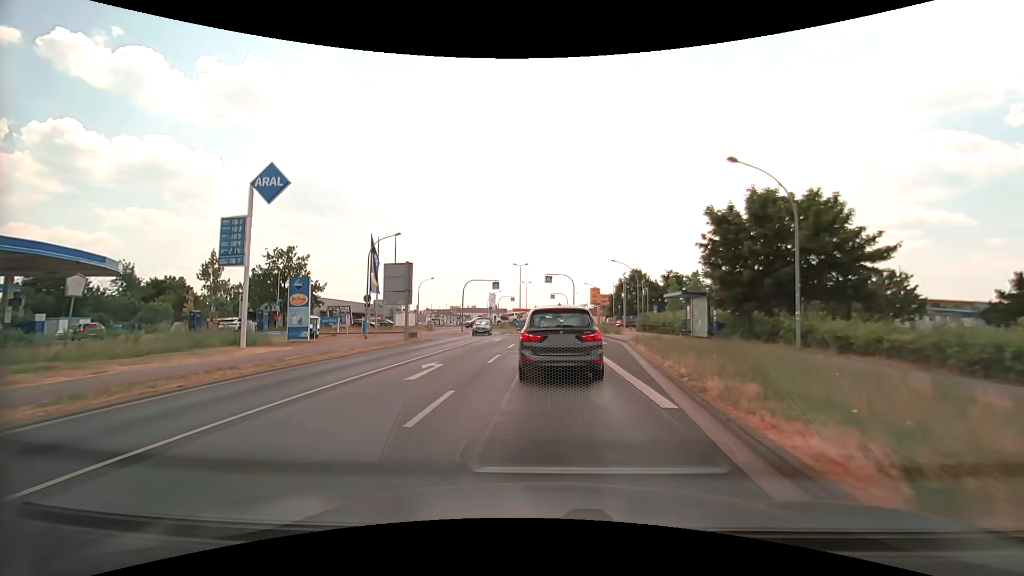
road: tertiary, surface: asphalt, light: Day
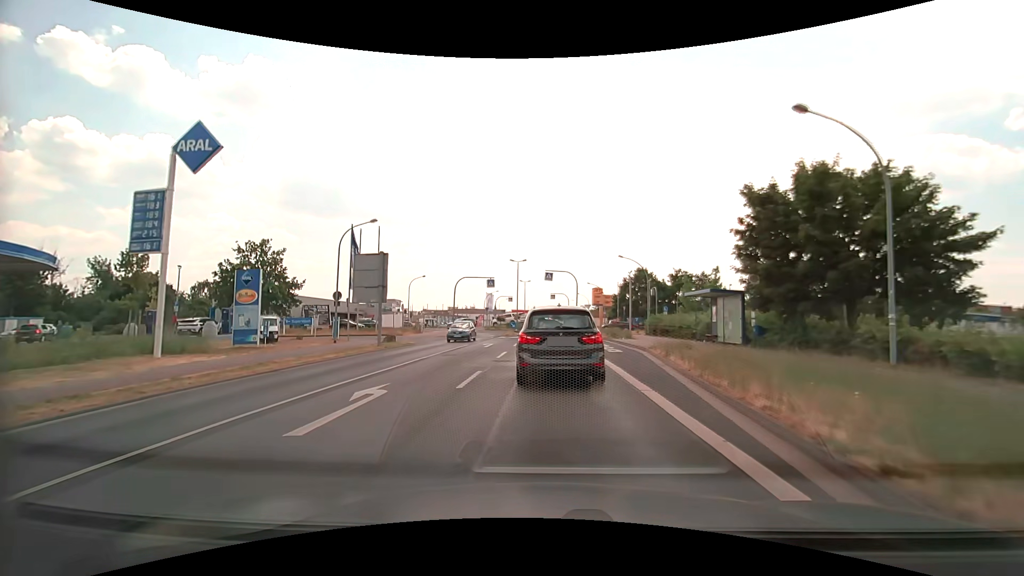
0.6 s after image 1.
(0.0, +5.2) m; 0°
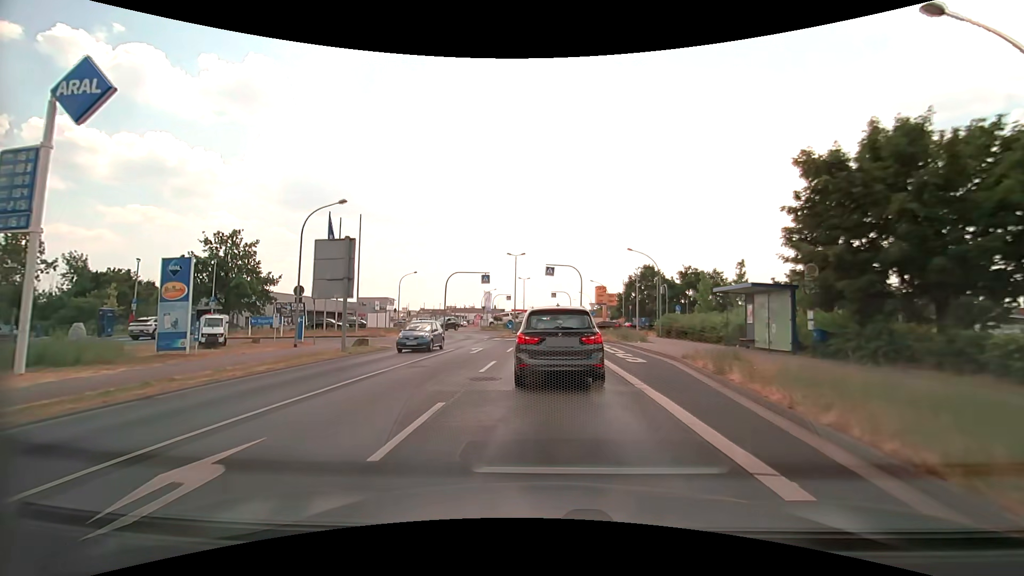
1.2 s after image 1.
(0.0, +4.9) m; -1°
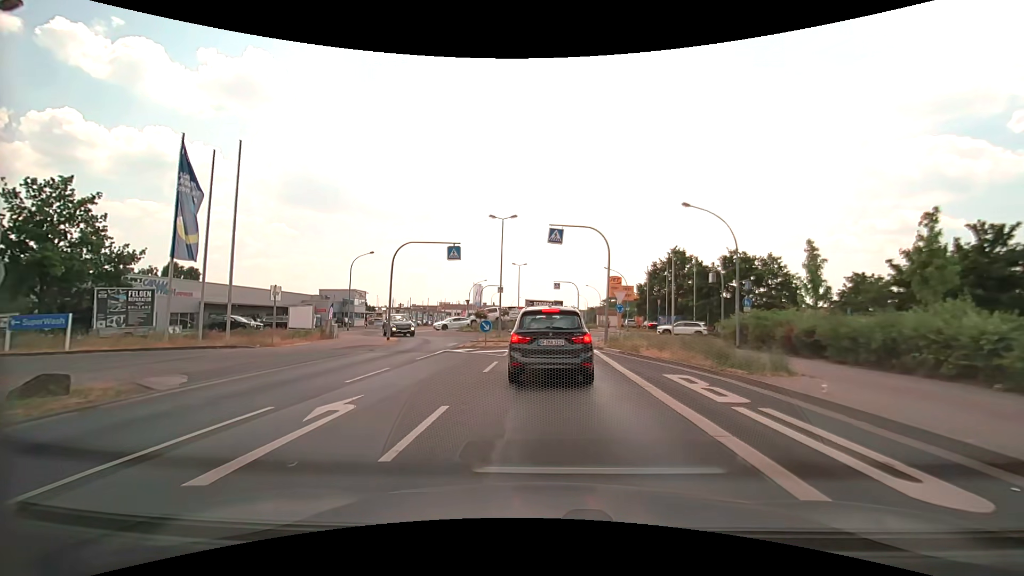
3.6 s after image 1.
(+0.1, +16.9) m; 0°
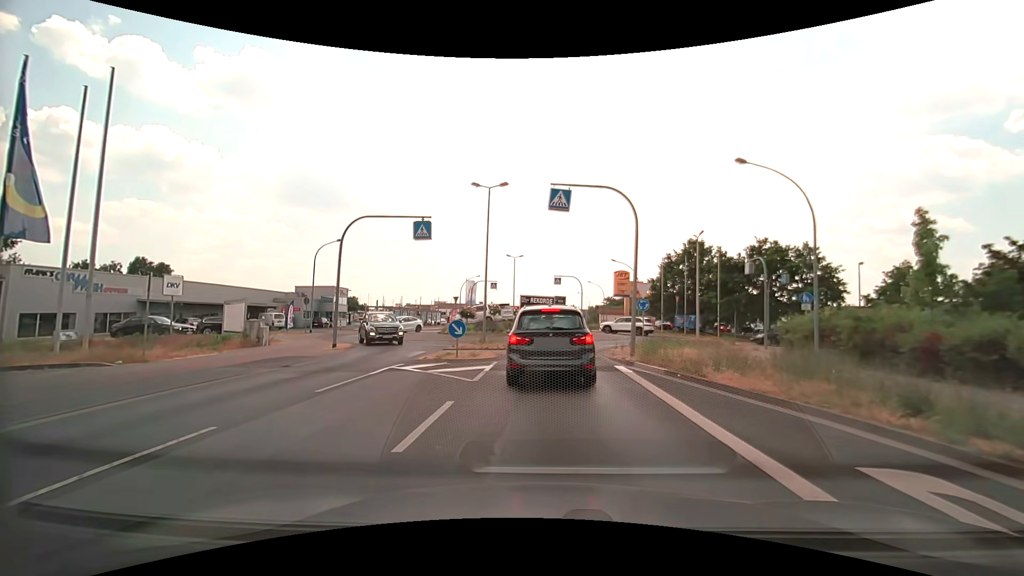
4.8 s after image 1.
(0.0, +7.6) m; 0°
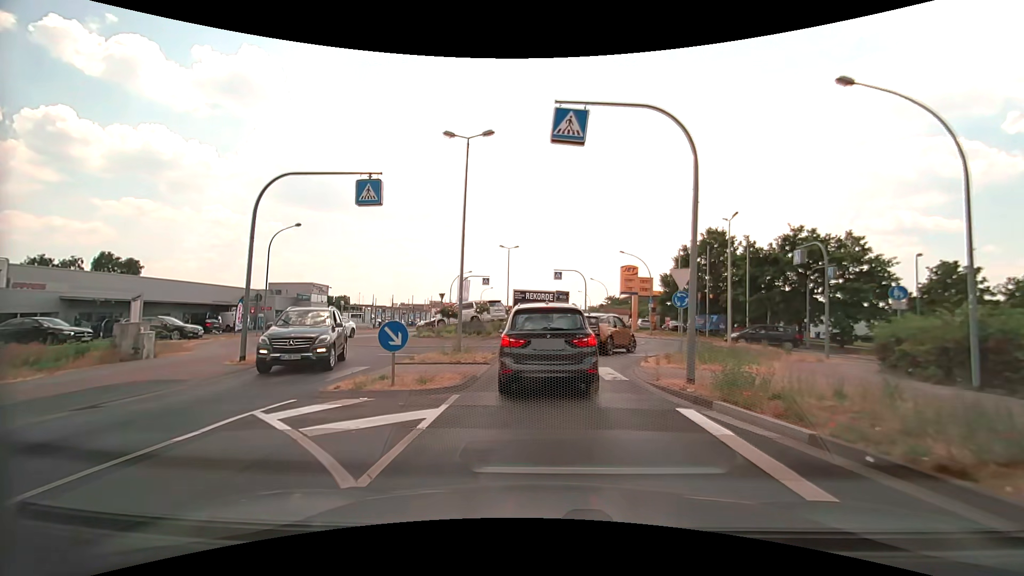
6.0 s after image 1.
(0.0, +6.7) m; -1°
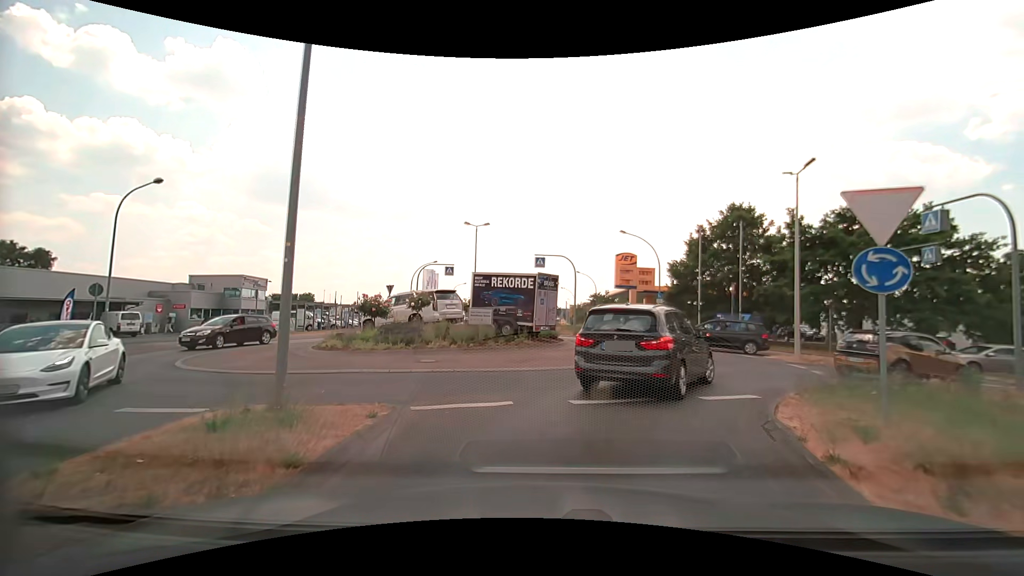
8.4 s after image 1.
(+0.2, +10.7) m; +3°
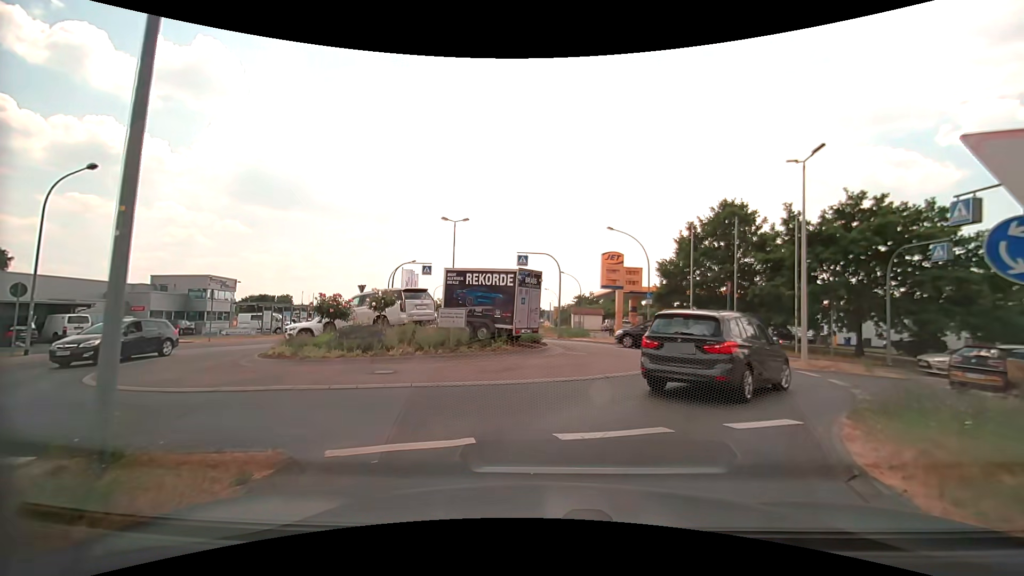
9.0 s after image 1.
(0.0, +2.3) m; +2°
(+2, +10) (+8, +17) (+18, +20) (+28, +21) (+38, +22) (+48, +22) (+58, +23) (+68, +24) (+78, +25) (+88, +25) m
